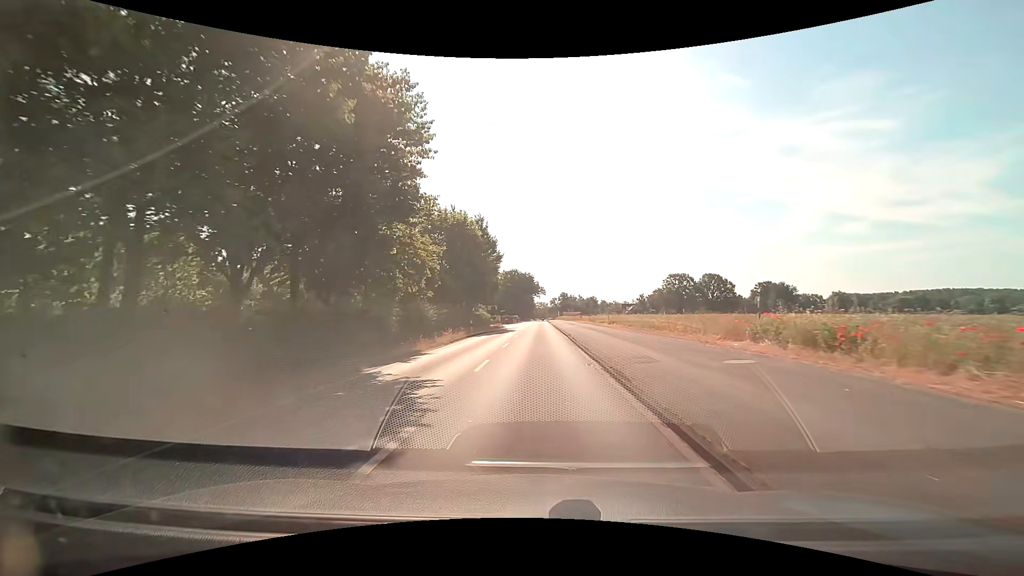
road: tertiary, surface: asphalt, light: Day
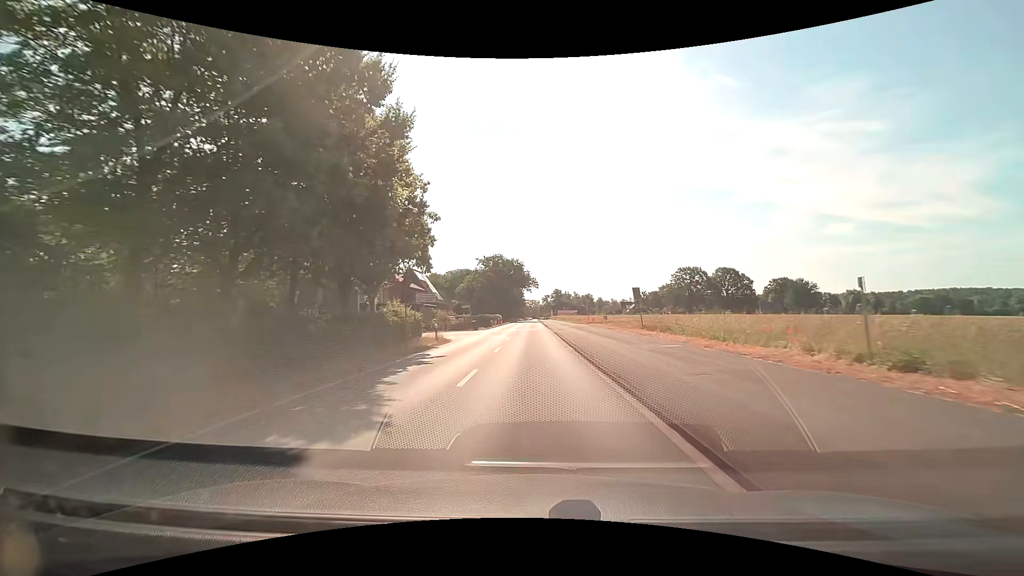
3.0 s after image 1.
(+0.3, +37.3) m; +1°
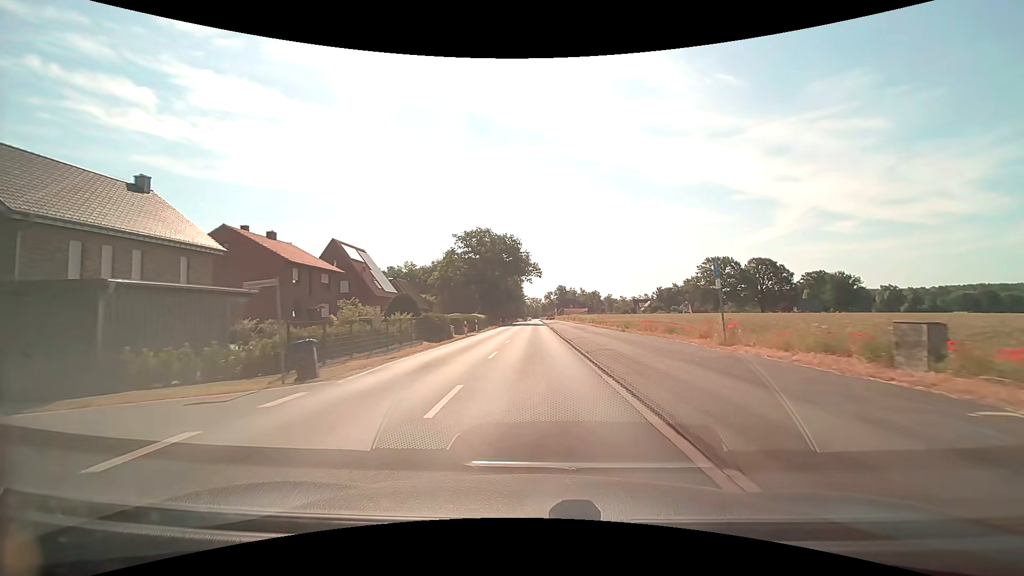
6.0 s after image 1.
(0.0, +37.7) m; 0°
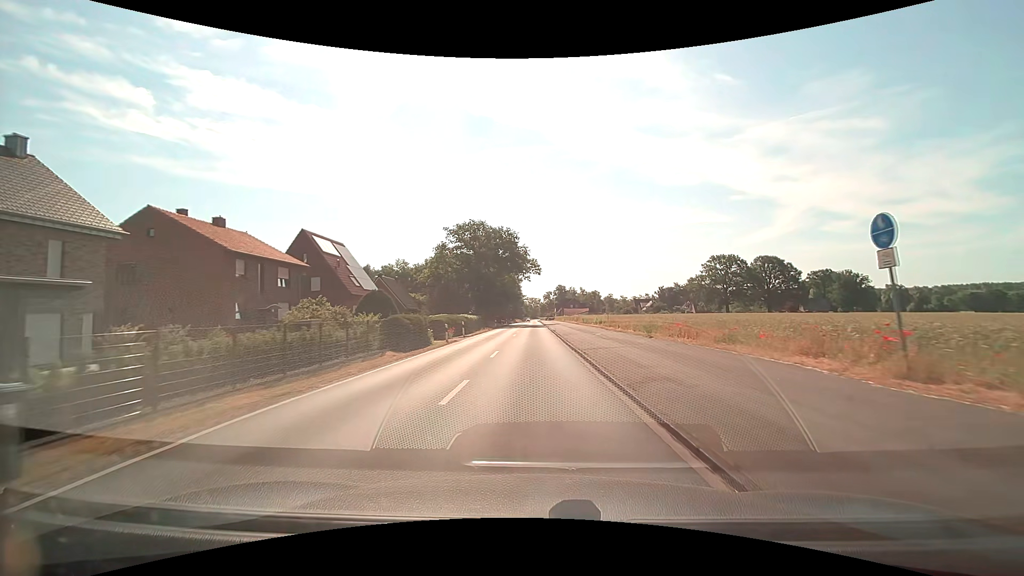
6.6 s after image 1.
(0.0, +7.6) m; 0°
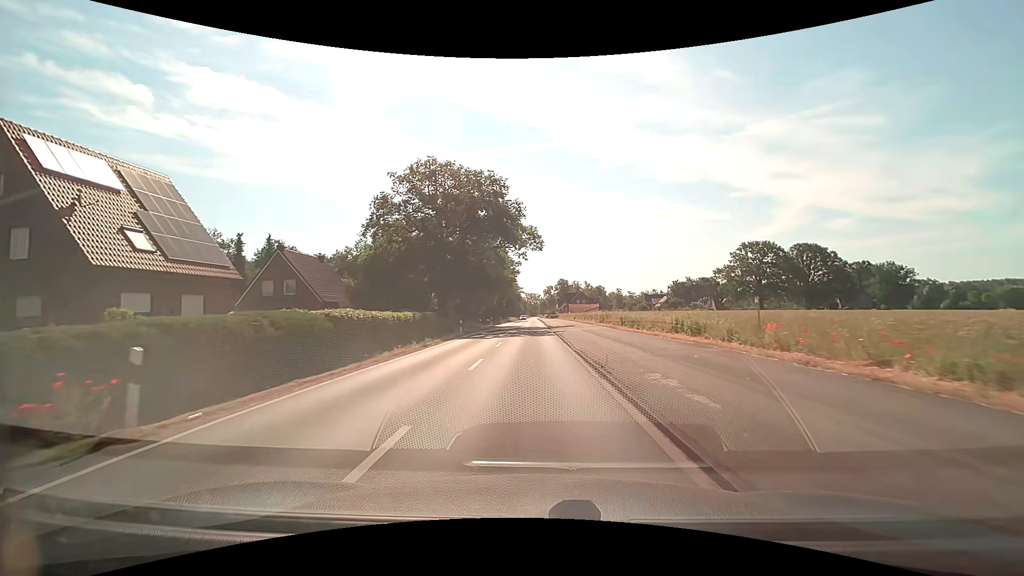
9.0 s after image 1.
(+0.1, +30.7) m; 0°
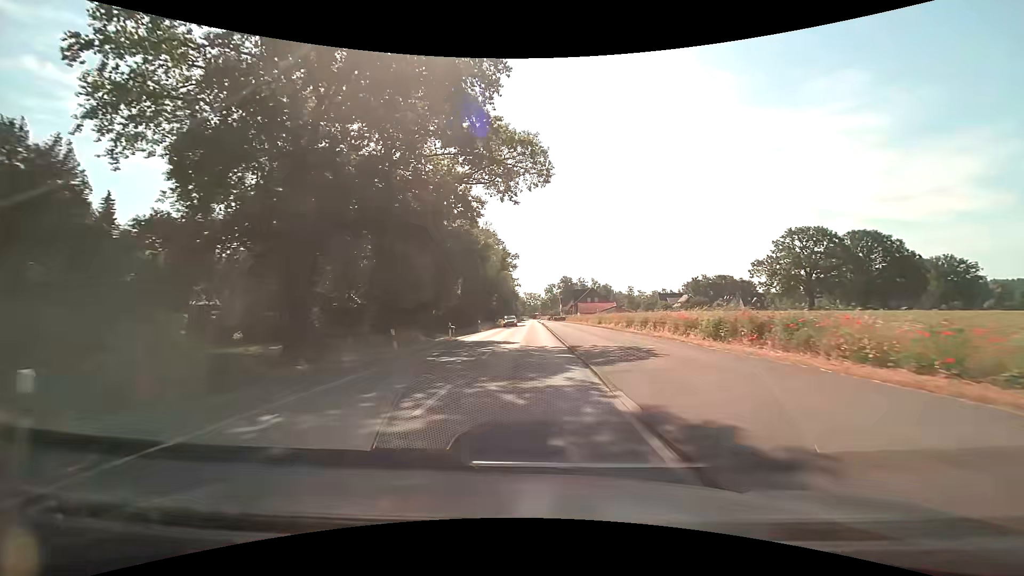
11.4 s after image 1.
(+0.1, +31.1) m; 0°
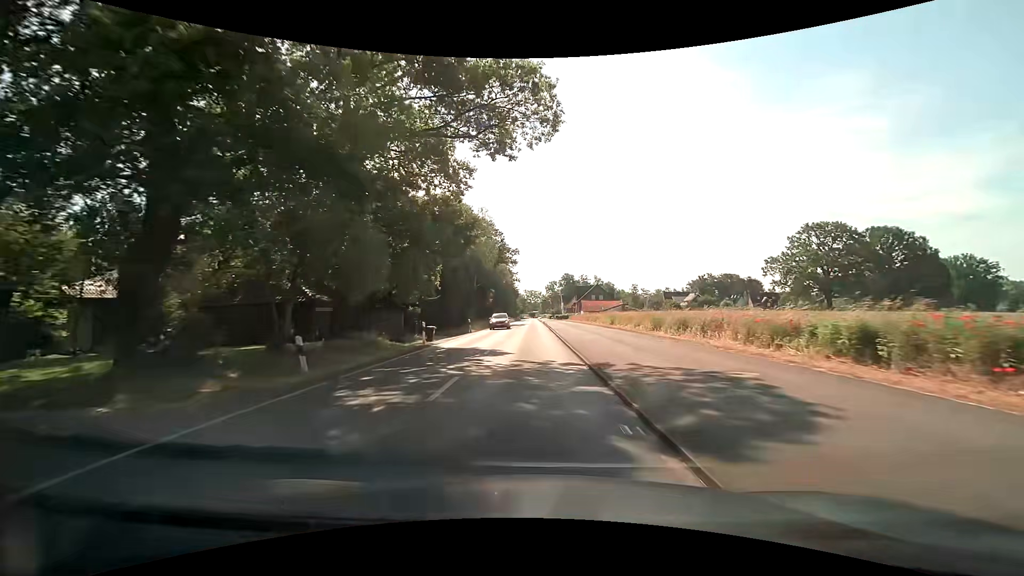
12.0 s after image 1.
(0.0, +7.8) m; 0°
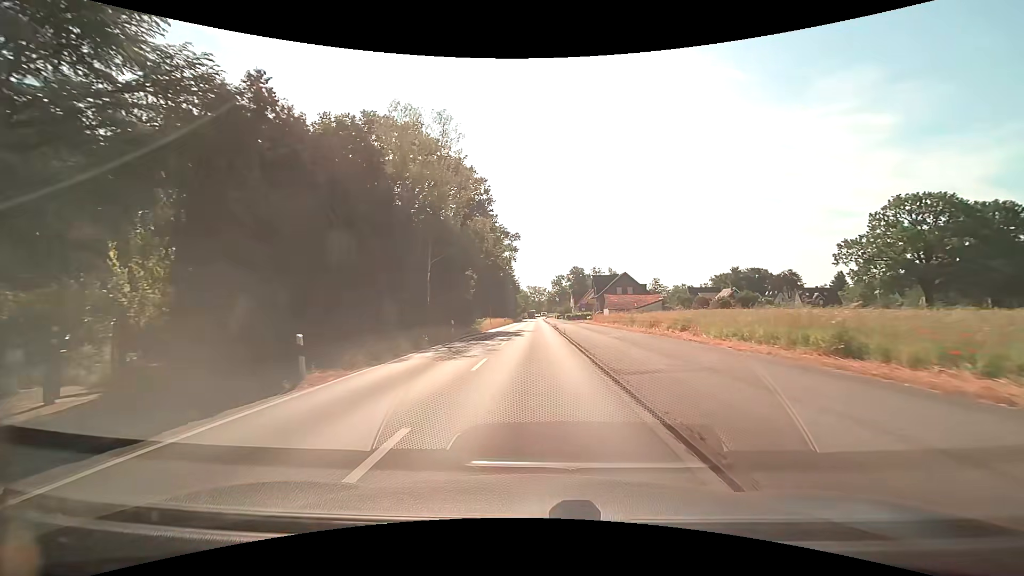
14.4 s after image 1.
(-0.1, +30.9) m; 0°
(0, +10) (0, +20) (0, +30) (0, +40) (0, +50) (0, +60) (0, +70) (+1, +80) (+1, +90) (+1, +100) m
